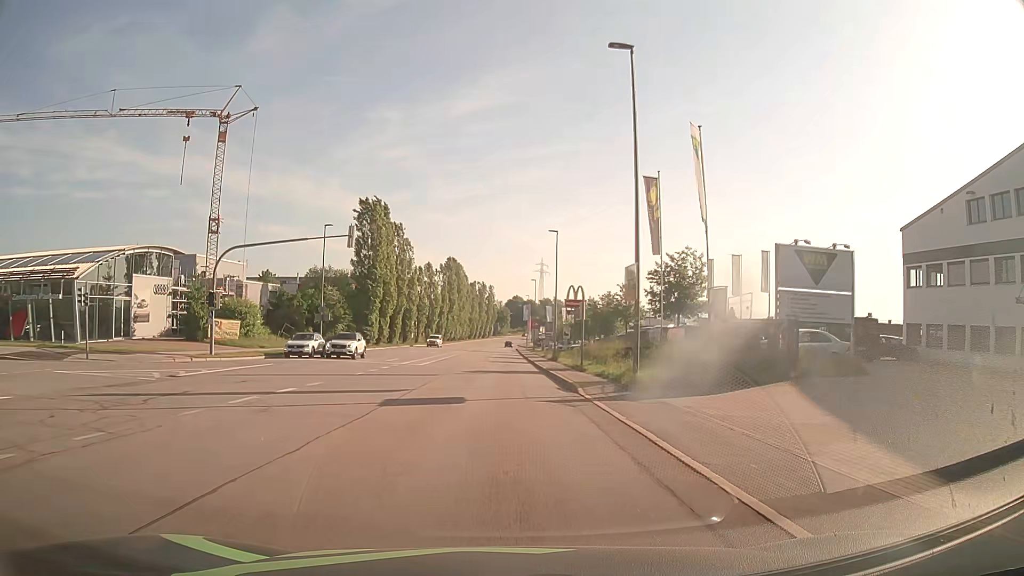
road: secondary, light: Day
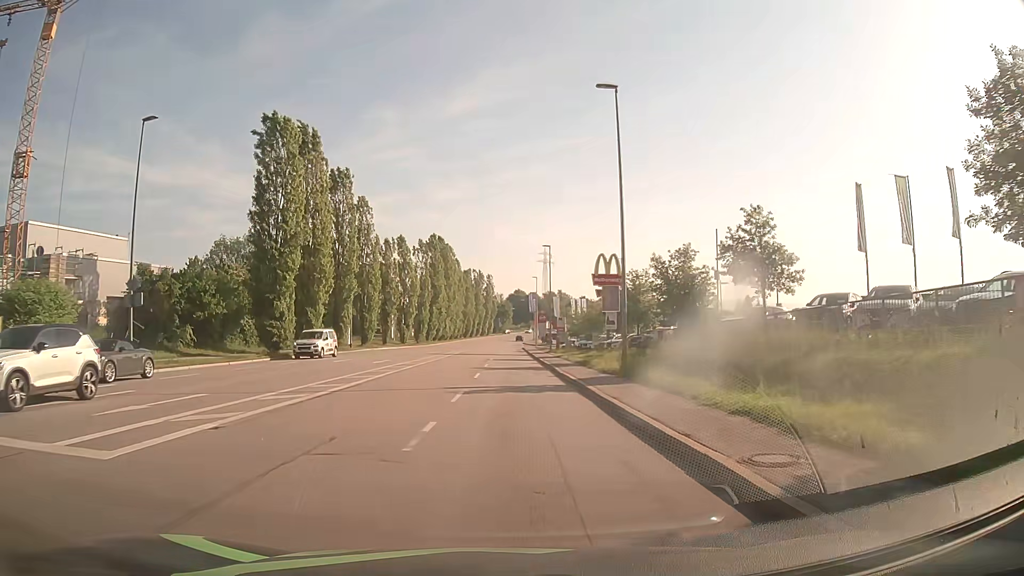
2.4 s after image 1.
(0.0, +30.7) m; 0°
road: tertiary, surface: asphalt
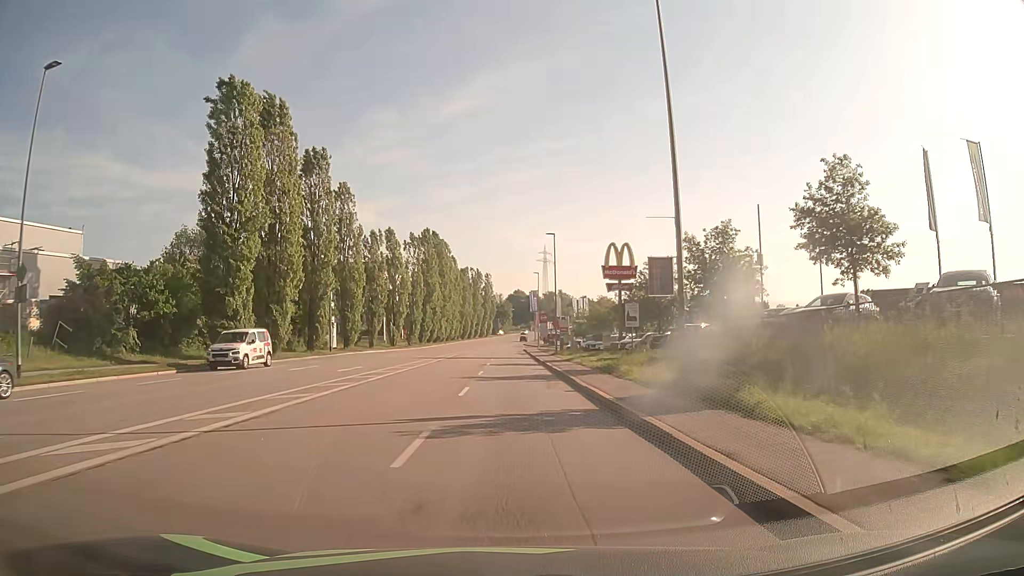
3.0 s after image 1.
(0.0, +7.7) m; 0°
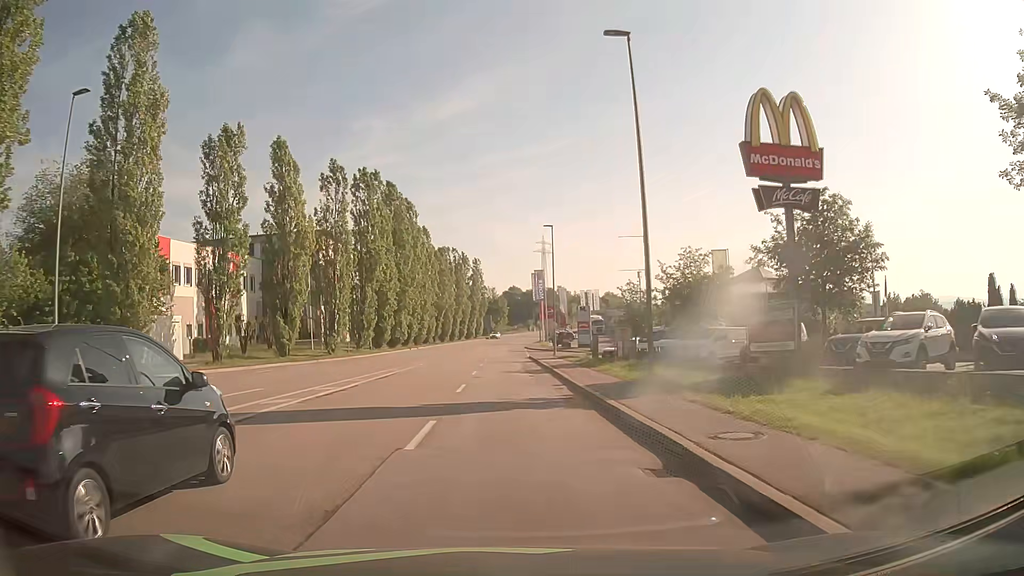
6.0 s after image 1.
(0.0, +38.1) m; 0°
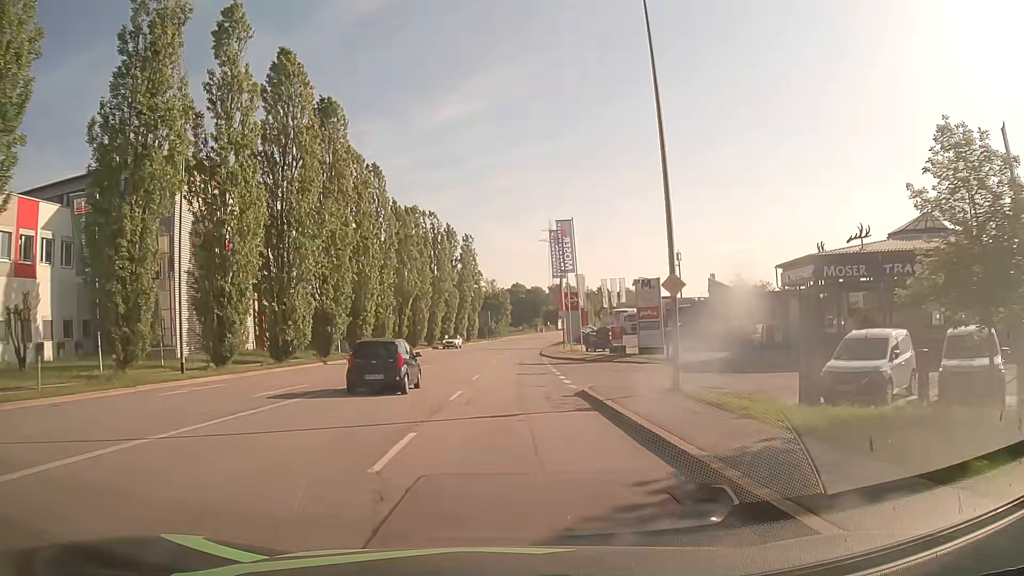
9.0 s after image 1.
(-0.1, +38.0) m; 0°
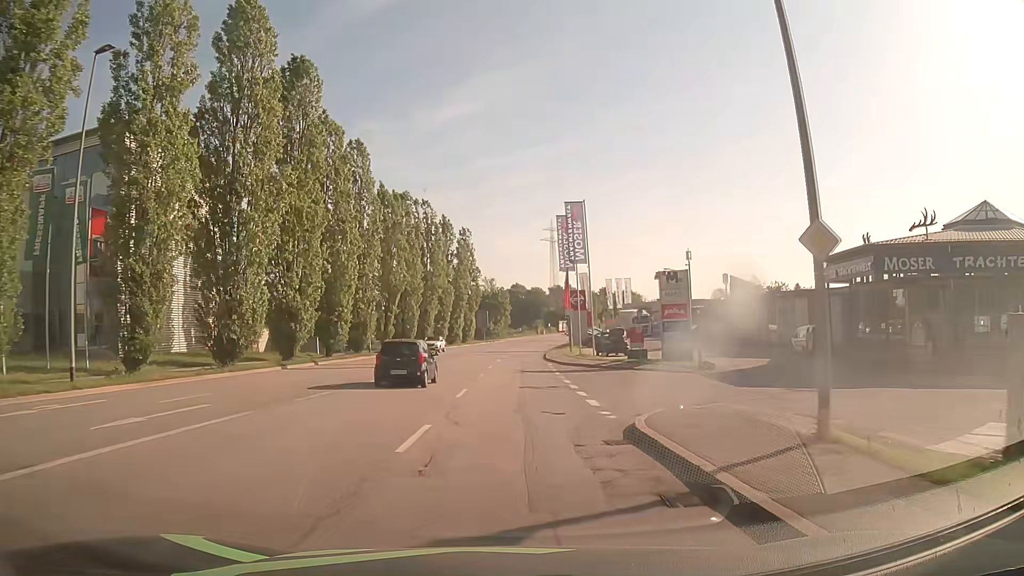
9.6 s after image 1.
(0.0, +7.6) m; +1°
(0, +10) (0, +20) (0, +30) (0, +40) (+1, +50) (+1, +60) (+2, +70) (+3, +80) (+4, +90) (+5, +100) m
